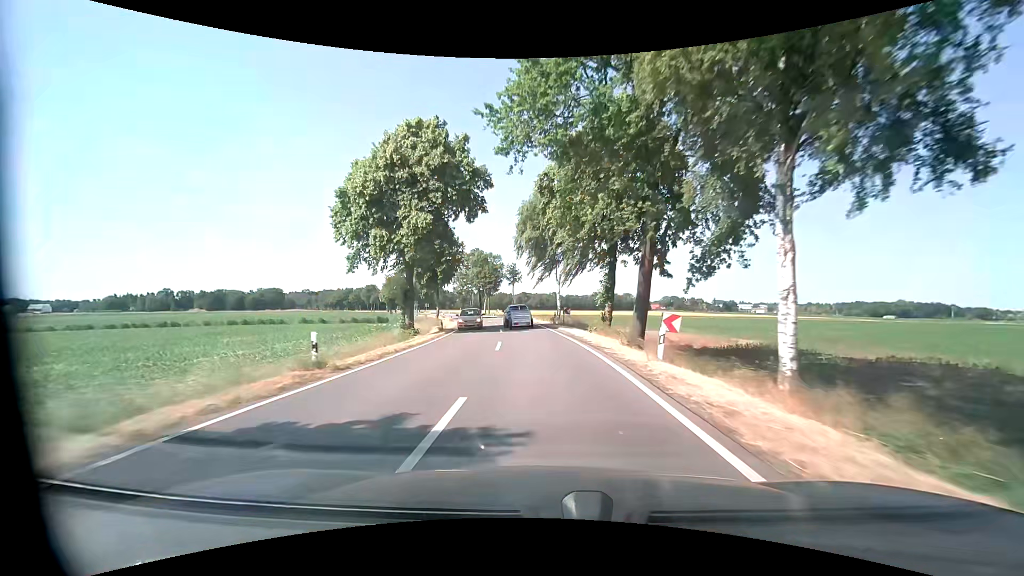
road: tertiary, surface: asphalt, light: Day
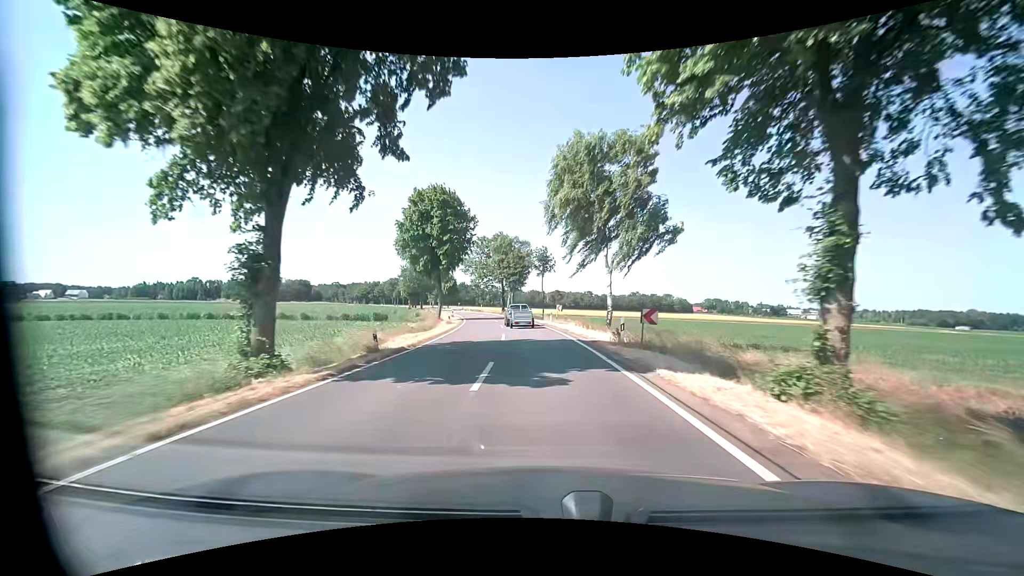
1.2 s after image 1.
(-0.7, +19.6) m; -4°
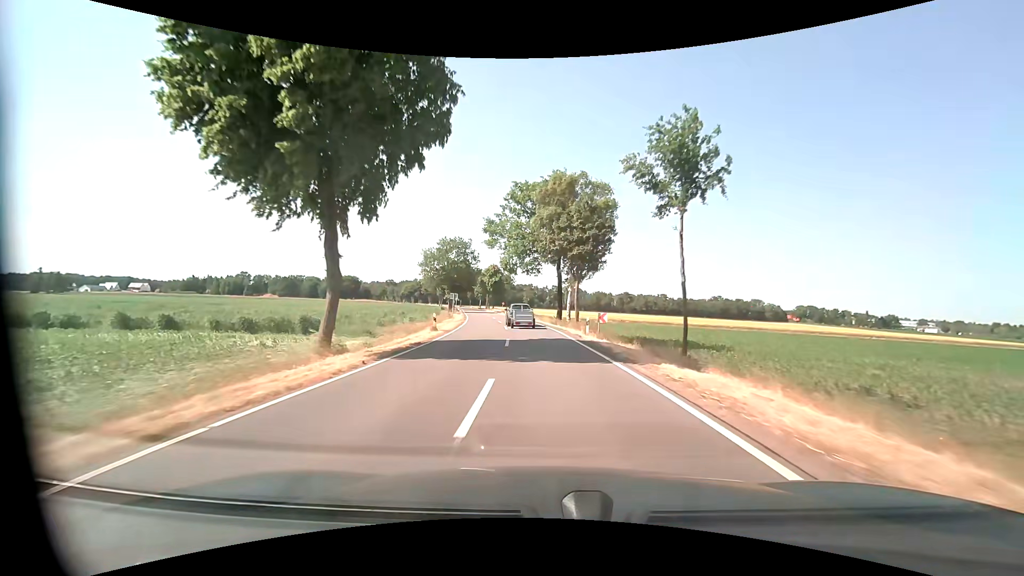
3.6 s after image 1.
(-2.7, +39.1) m; -7°
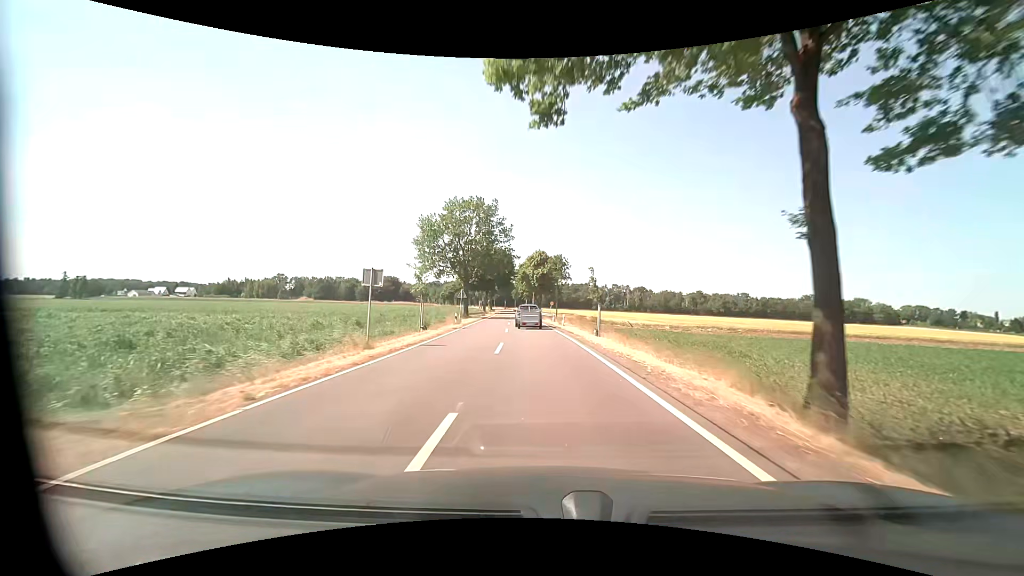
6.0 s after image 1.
(-2.2, +39.2) m; -6°
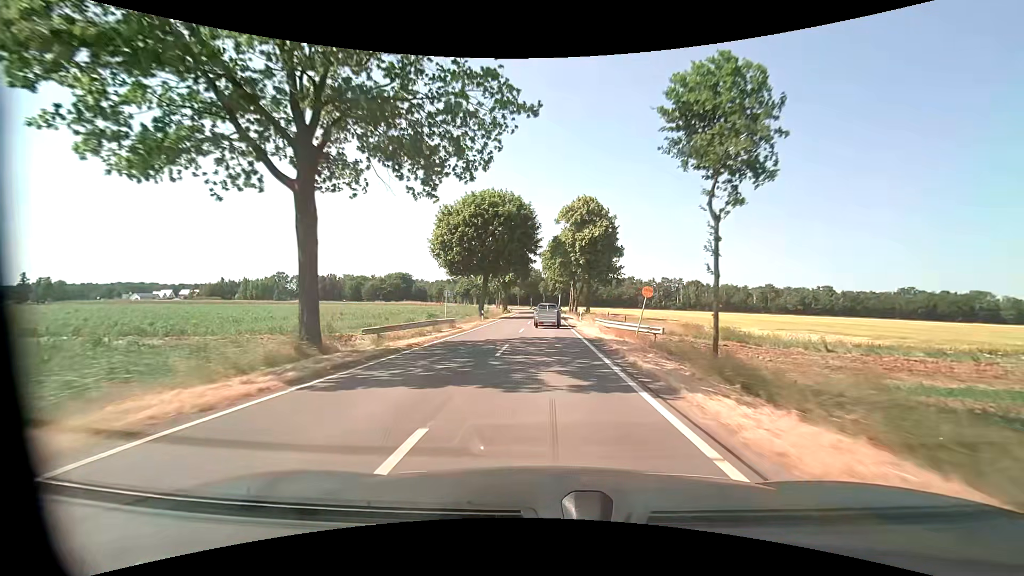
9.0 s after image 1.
(-2.0, +49.3) m; -4°
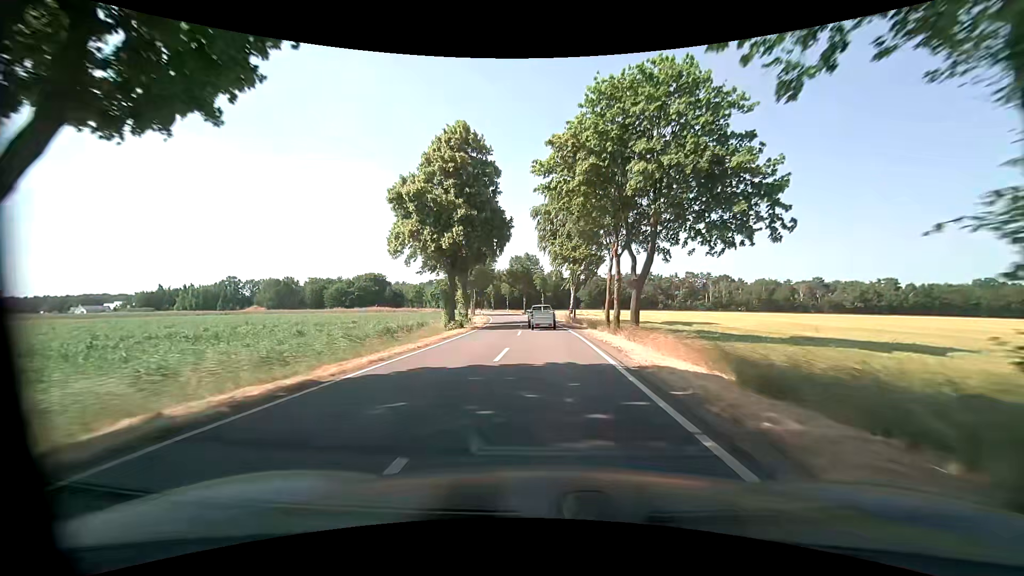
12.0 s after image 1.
(0.0, +49.4) m; 0°
(0, +10) (0, +20) (0, +30) (-1, +40) (-1, +50) (-2, +60) (-3, +70) (-4, +80) (-6, +90) (-7, +100) m
